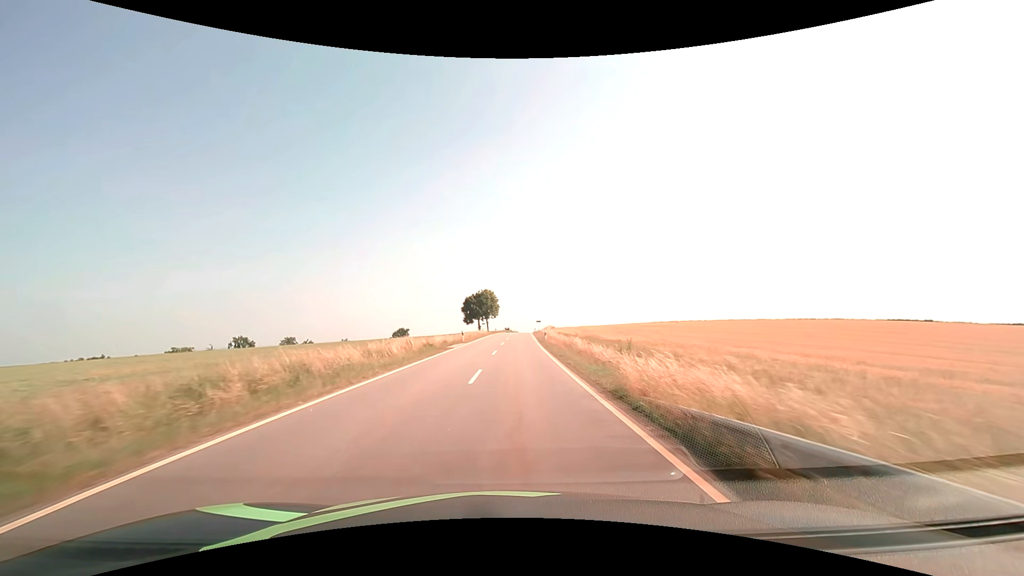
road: tertiary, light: Day
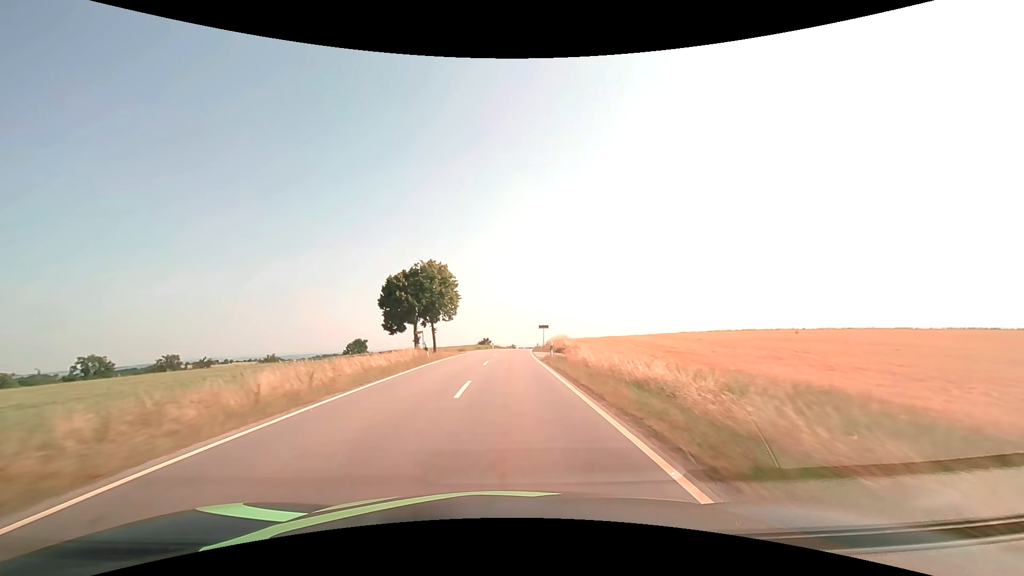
(+1.5, +62.5) m; +2°
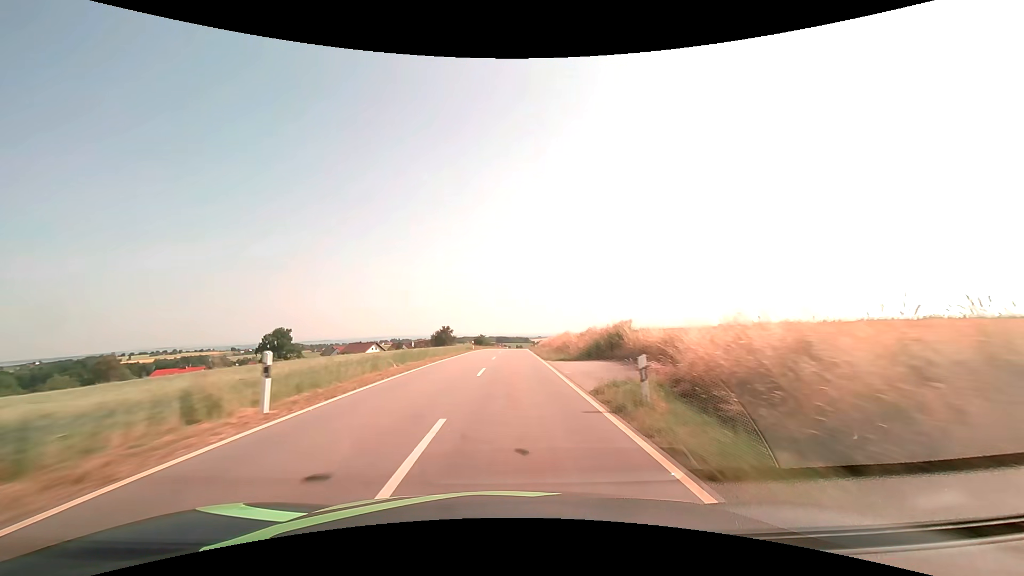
(+1.5, +67.9) m; +3°
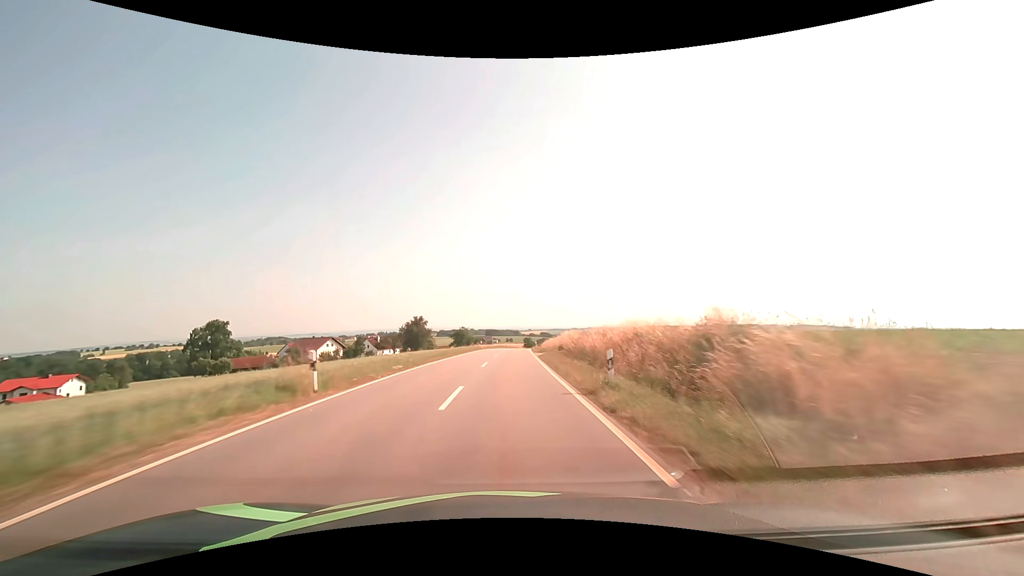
(+0.5, +44.1) m; +1°
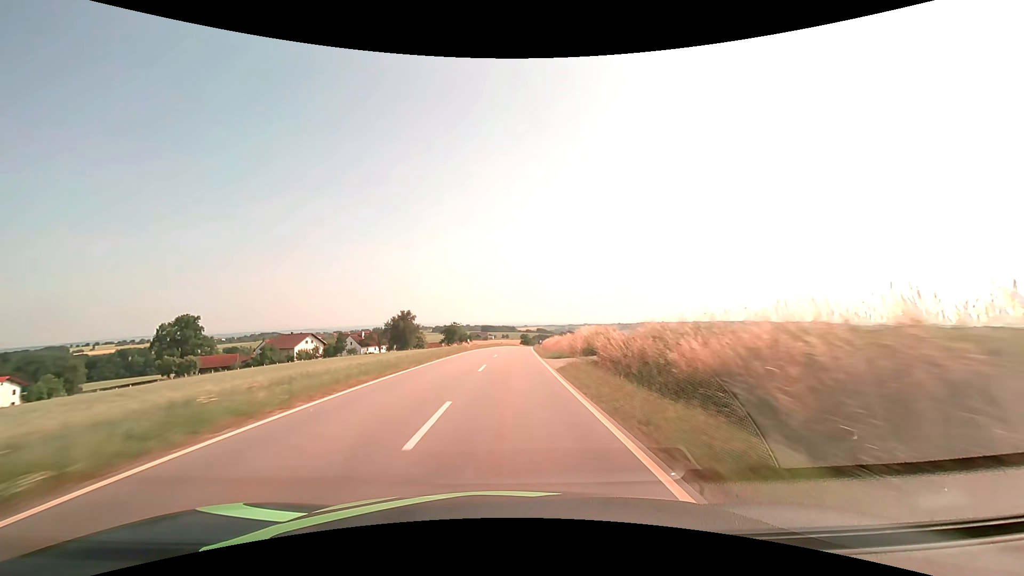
(+0.1, +15.1) m; 0°
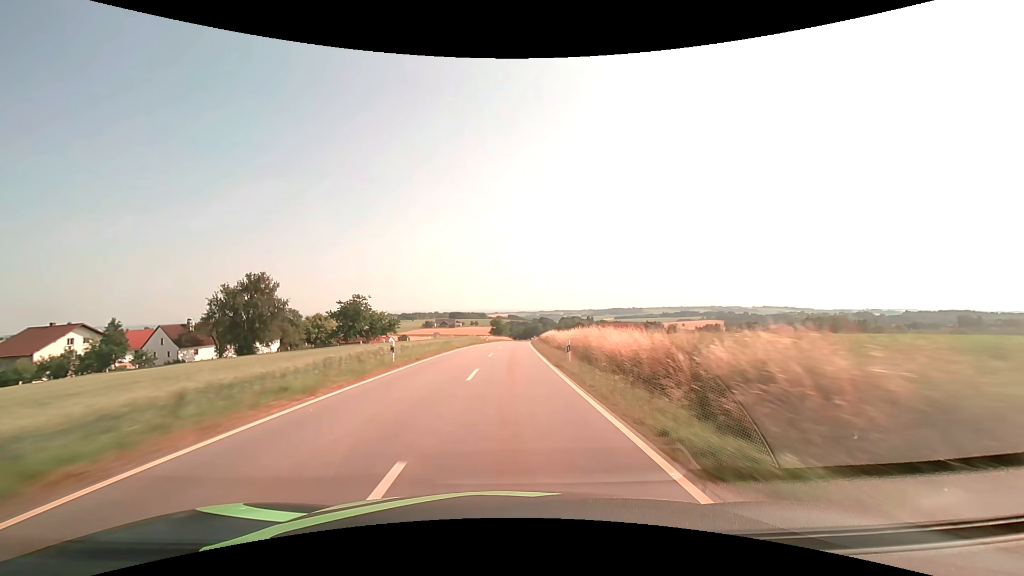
(+2.2, +77.6) m; +3°
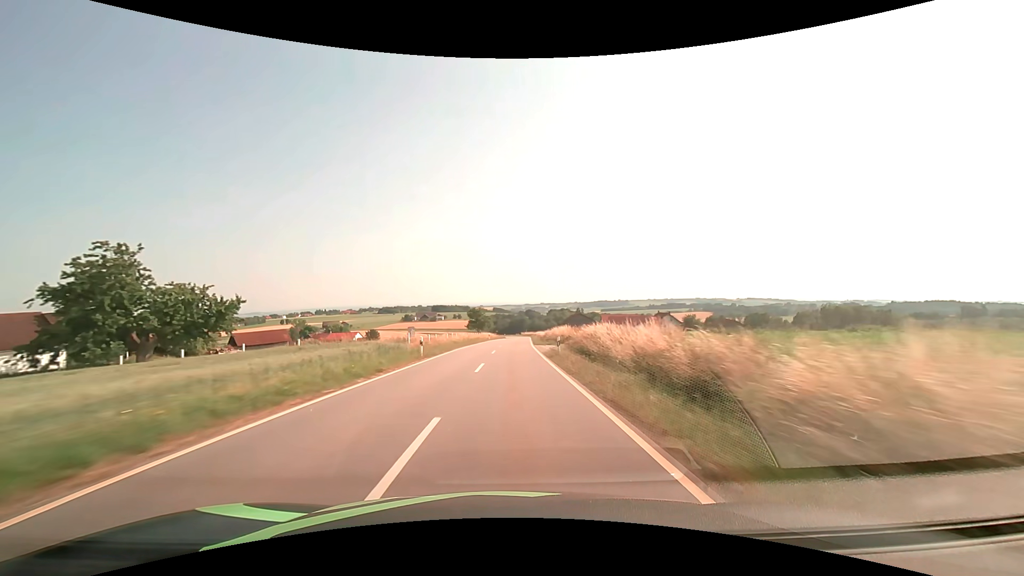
(+0.6, +45.9) m; +2°
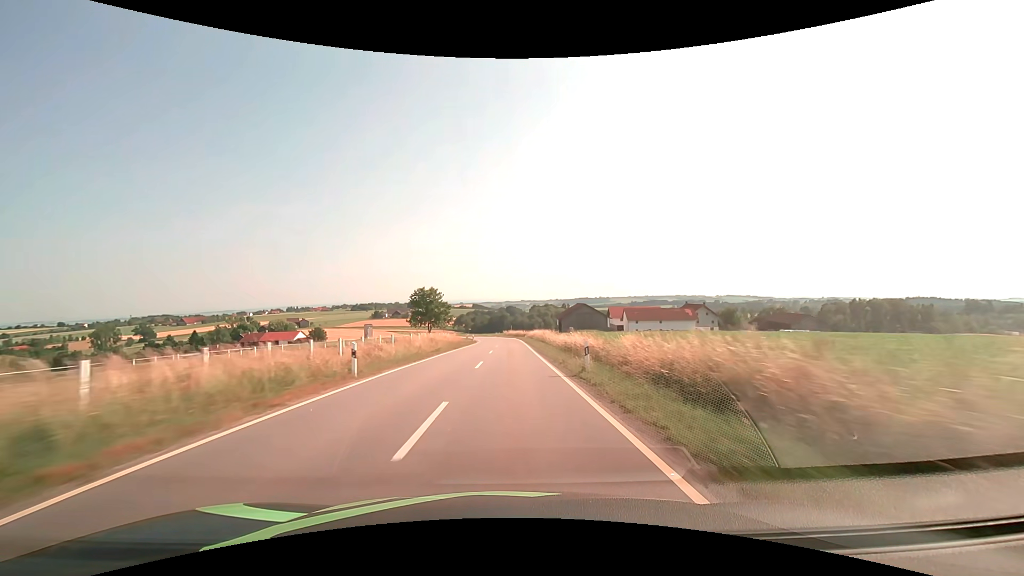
(+1.3, +58.8) m; +2°
(0, +10) (0, +20) (0, +30) (0, +40) (0, +50) (0, +60) (0, +70) (-1, +80) (-1, +90) (-2, +100) m
